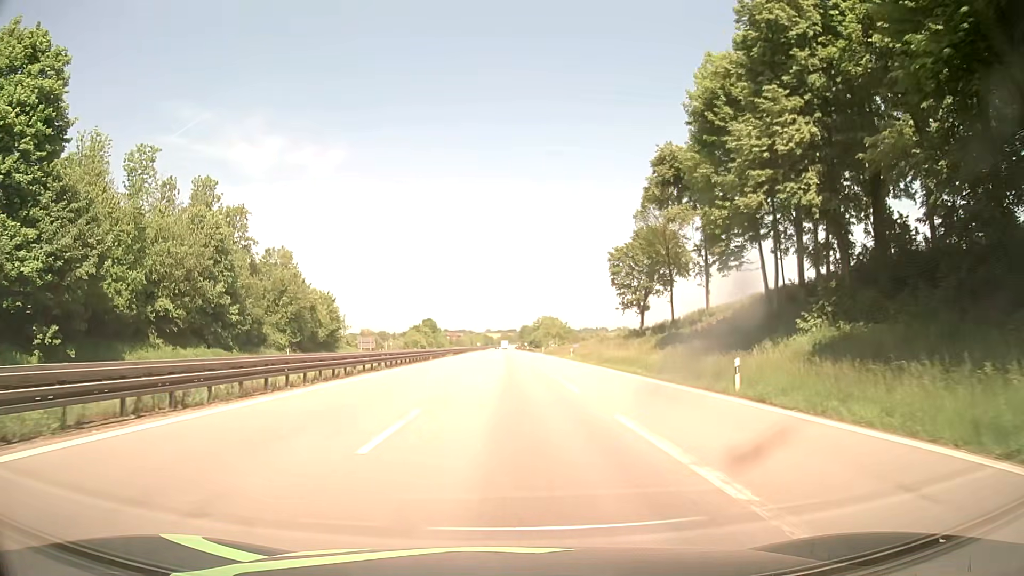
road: motorway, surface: asphalt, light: Day
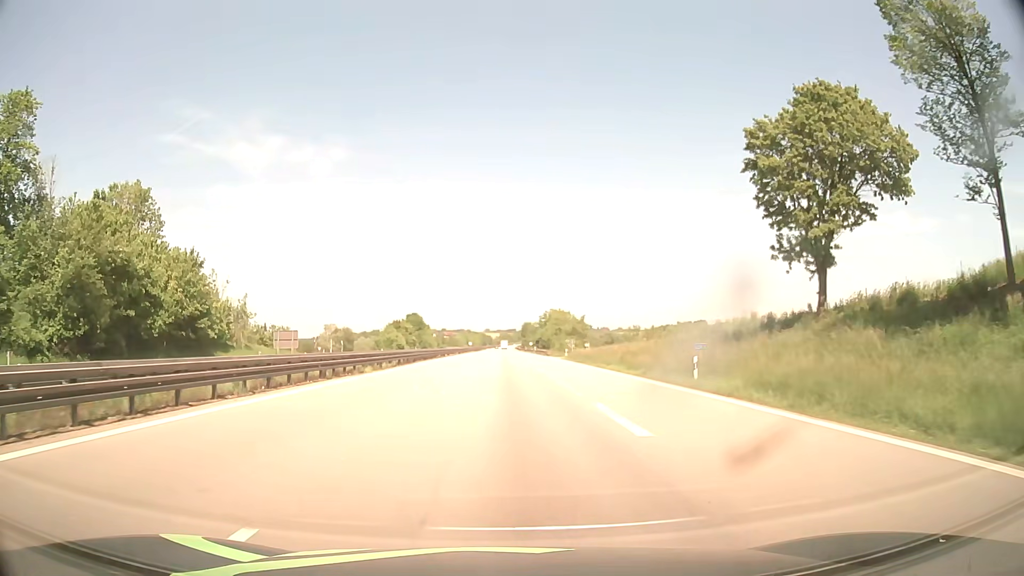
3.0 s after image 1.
(-0.1, +45.8) m; +1°
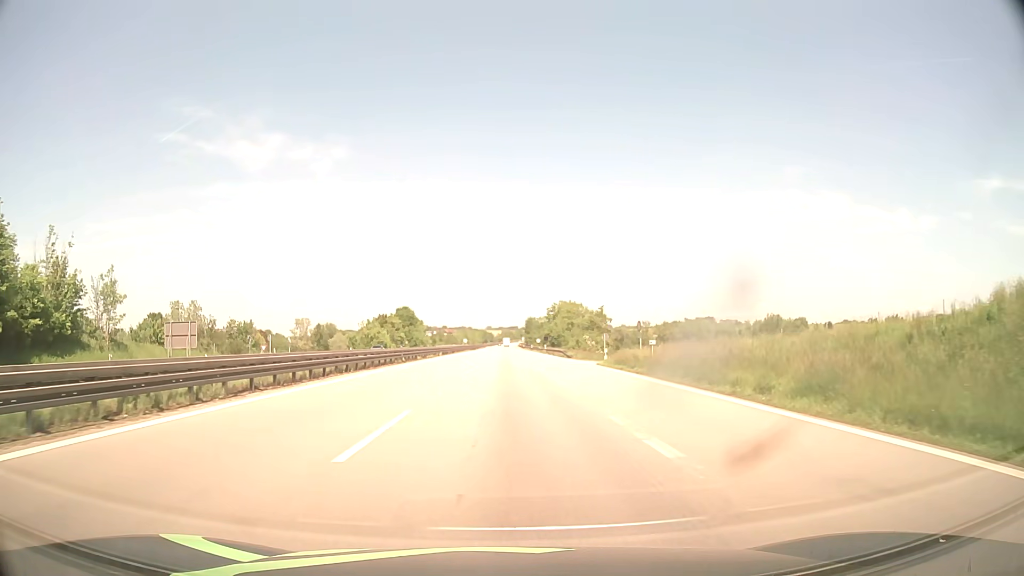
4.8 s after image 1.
(-0.3, +27.4) m; -1°
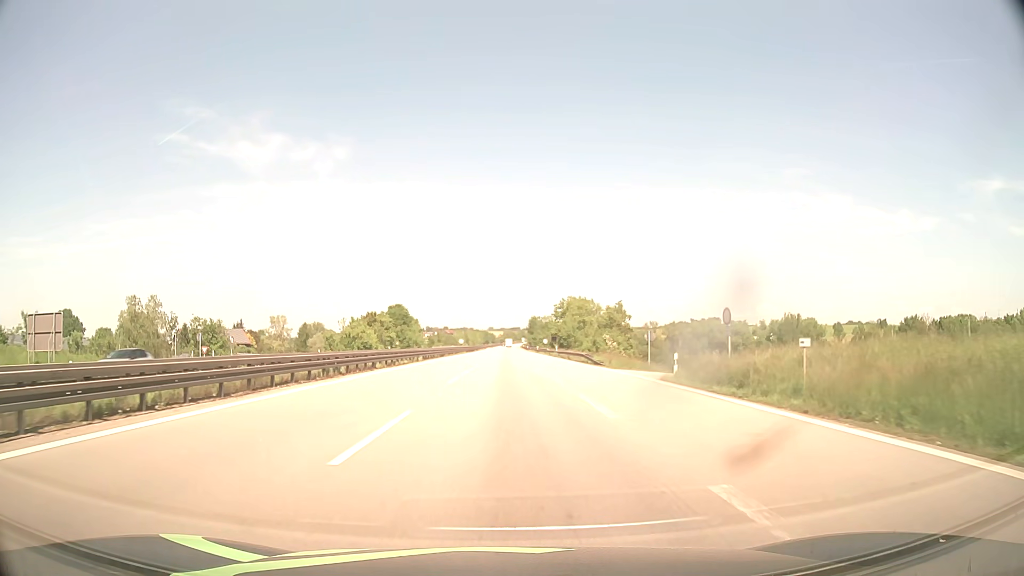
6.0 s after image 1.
(0.0, +18.3) m; 0°
(0, +10) (0, +20) (0, +30) (0, +40) (0, +50) (0, +60) (0, +70) (0, +80) (0, +90) (0, +100) m
